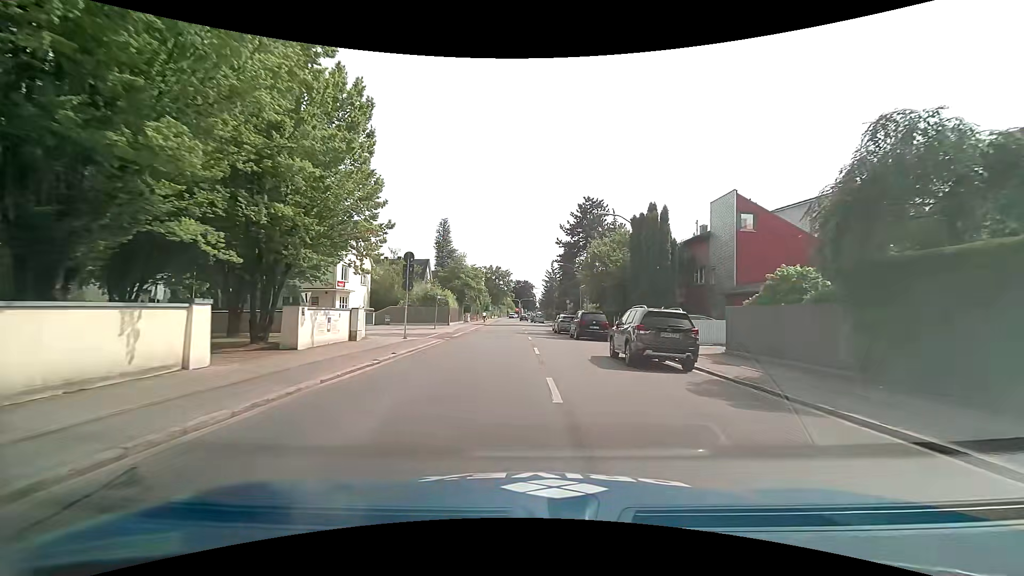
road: secondary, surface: asphalt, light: Day
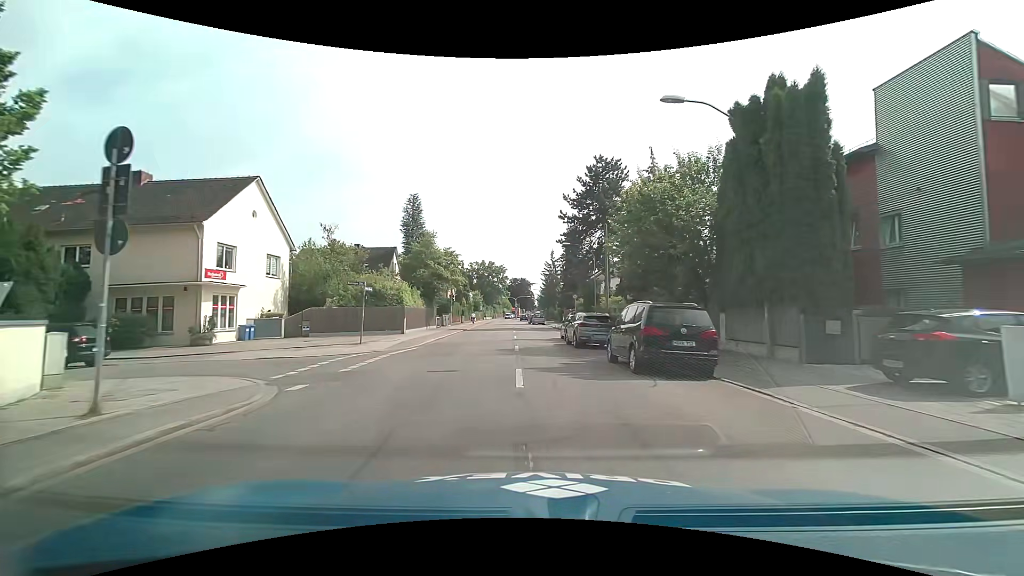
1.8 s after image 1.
(+0.1, +17.4) m; +1°
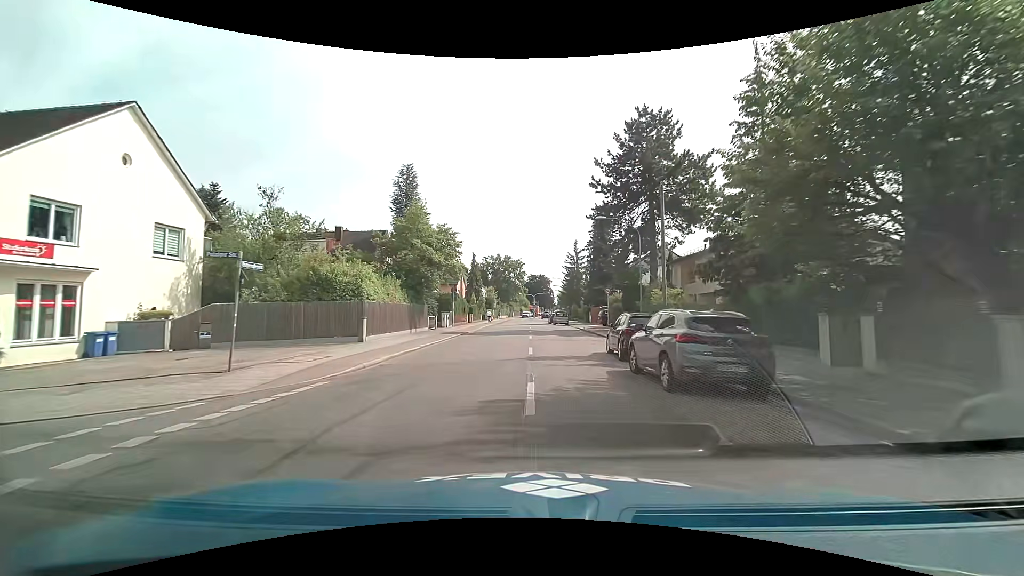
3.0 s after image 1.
(-0.4, +11.9) m; -4°
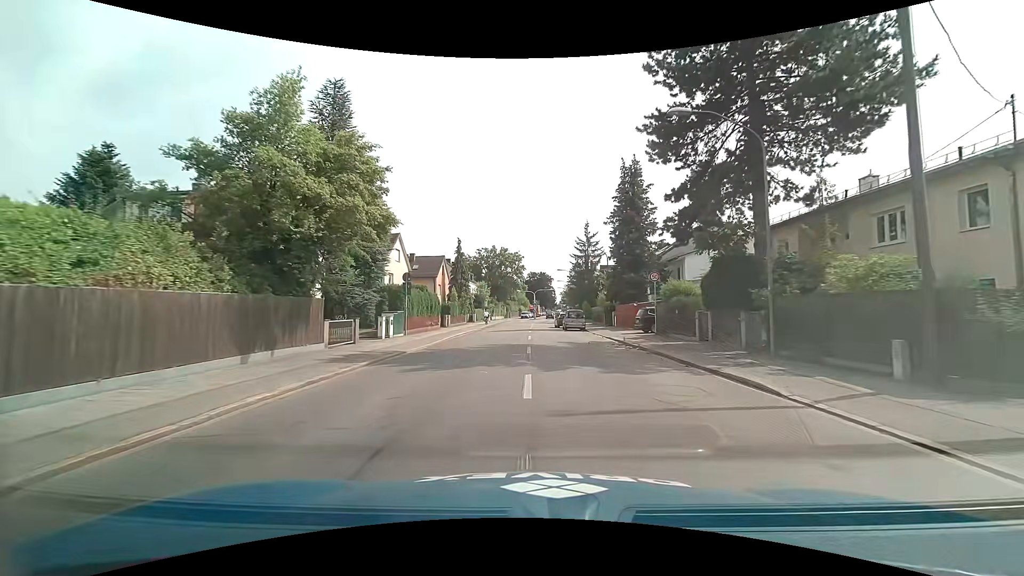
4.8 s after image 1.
(+0.2, +18.5) m; +1°
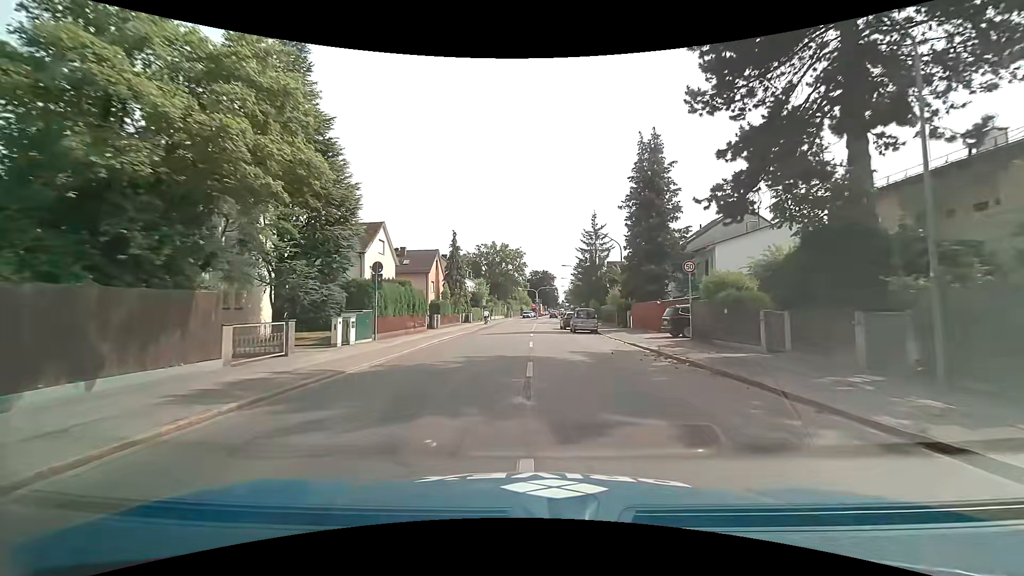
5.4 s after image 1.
(0.0, +6.2) m; -1°
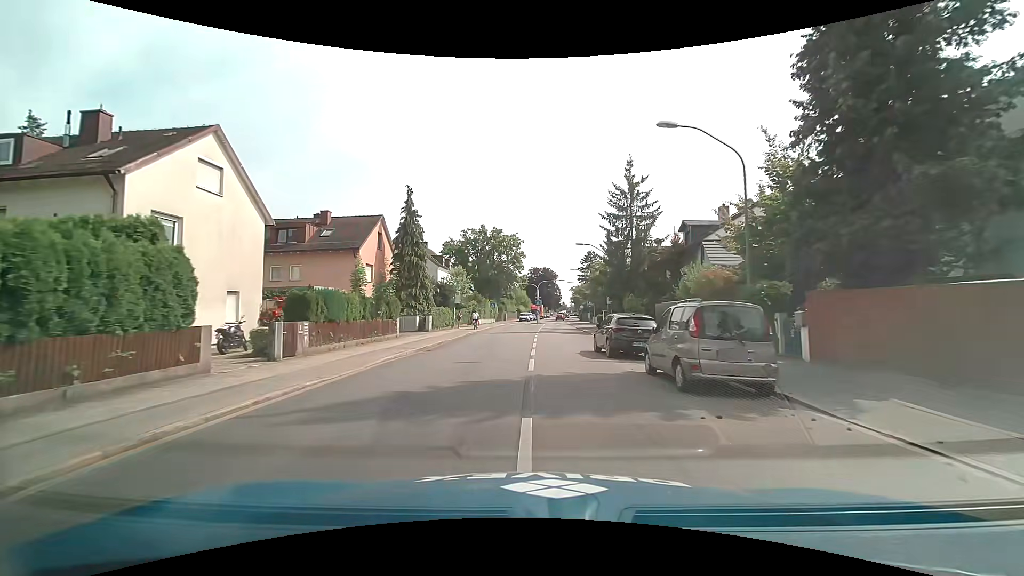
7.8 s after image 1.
(0.0, +24.3) m; 0°
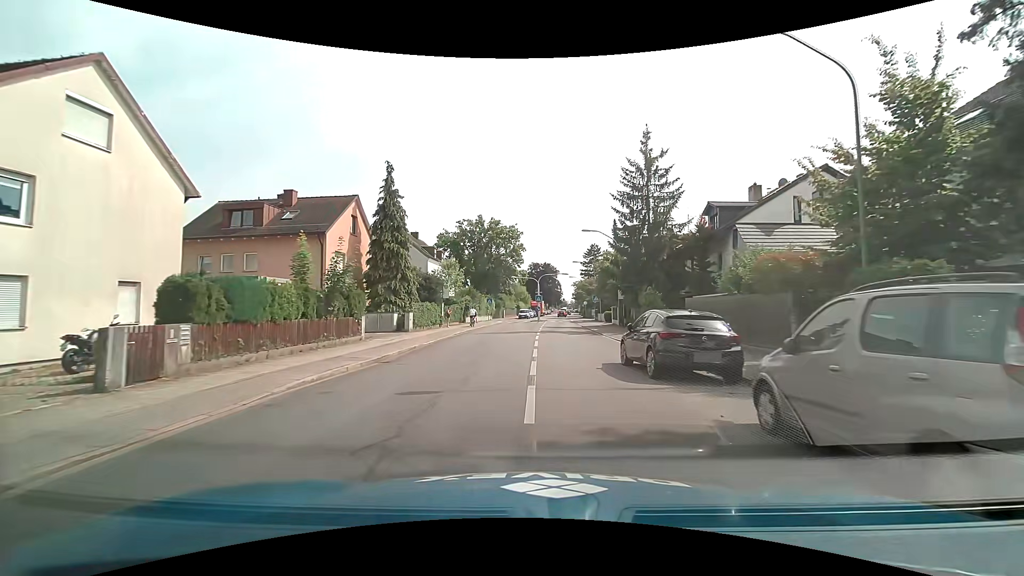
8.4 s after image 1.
(0.0, +5.9) m; 0°
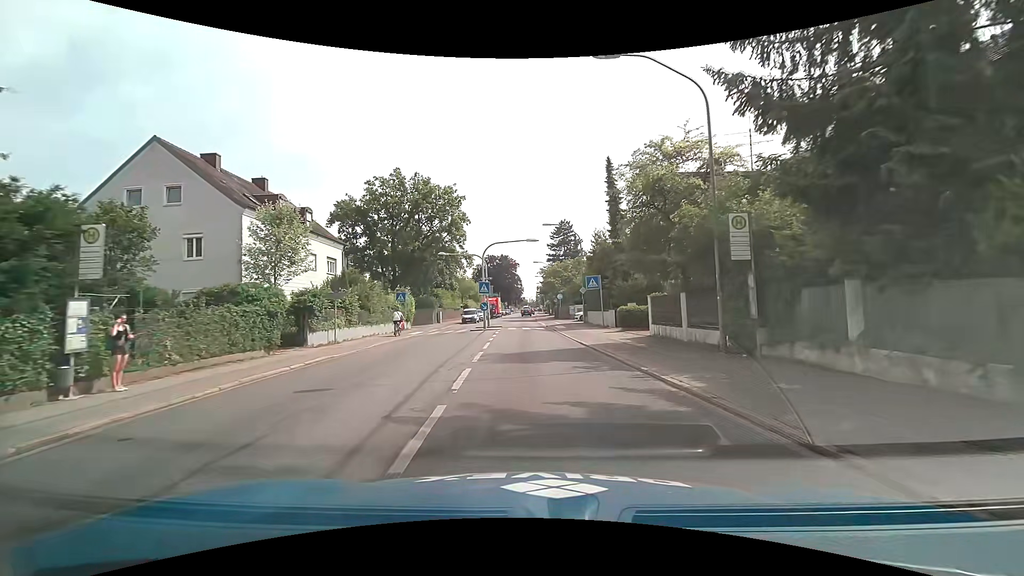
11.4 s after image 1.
(+1.3, +28.7) m; +5°
(0, +10) (0, +20) (0, +30) (-1, +40) (-1, +50) (-1, +60) (-1, +70) (-1, +80) (-1, +90) (-1, +100) m
